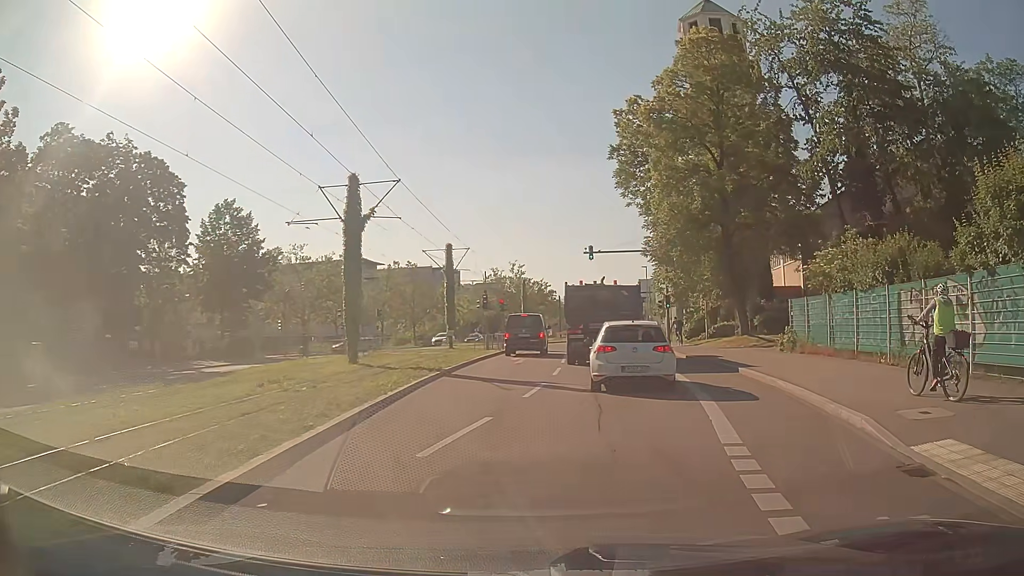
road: secondary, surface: asphalt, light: Day
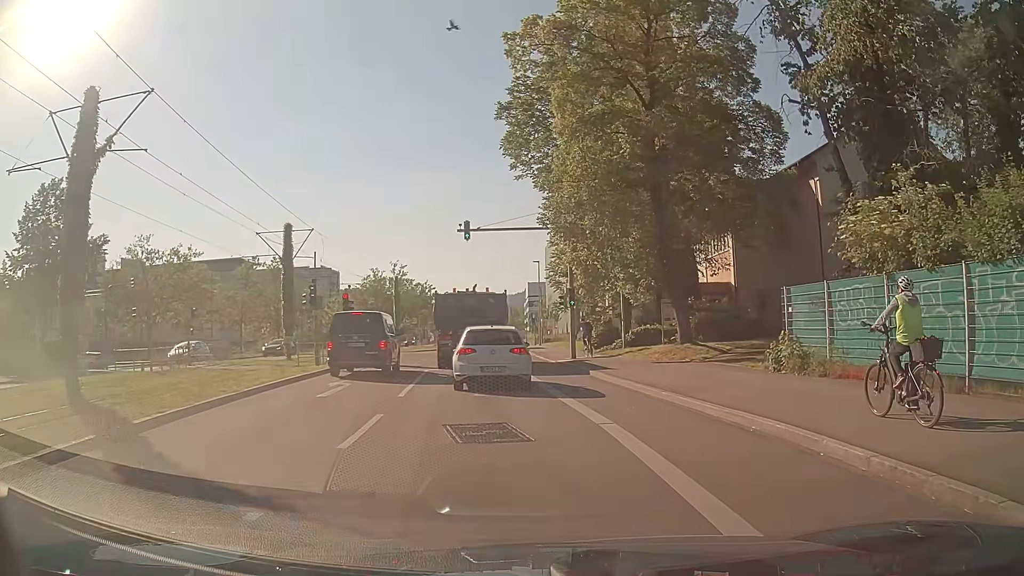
(+1.1, +11.1) m; +9°
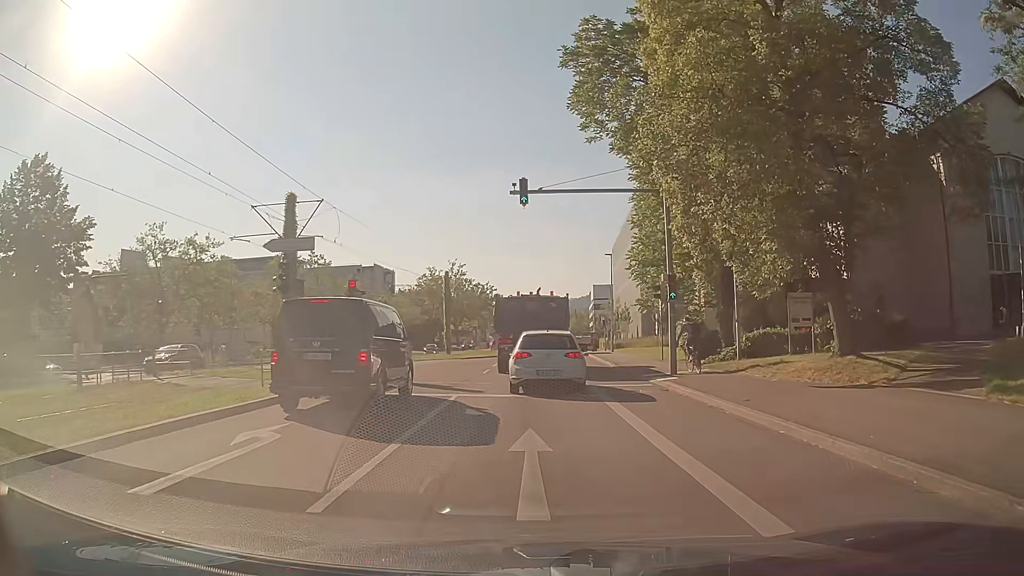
(-0.6, +9.1) m; -5°
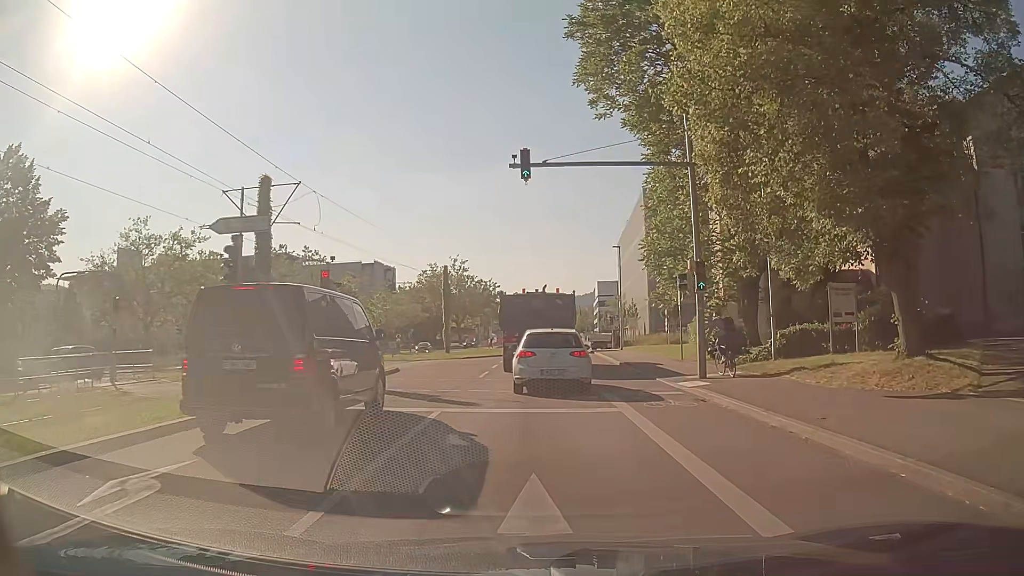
(0.0, +3.3) m; 0°
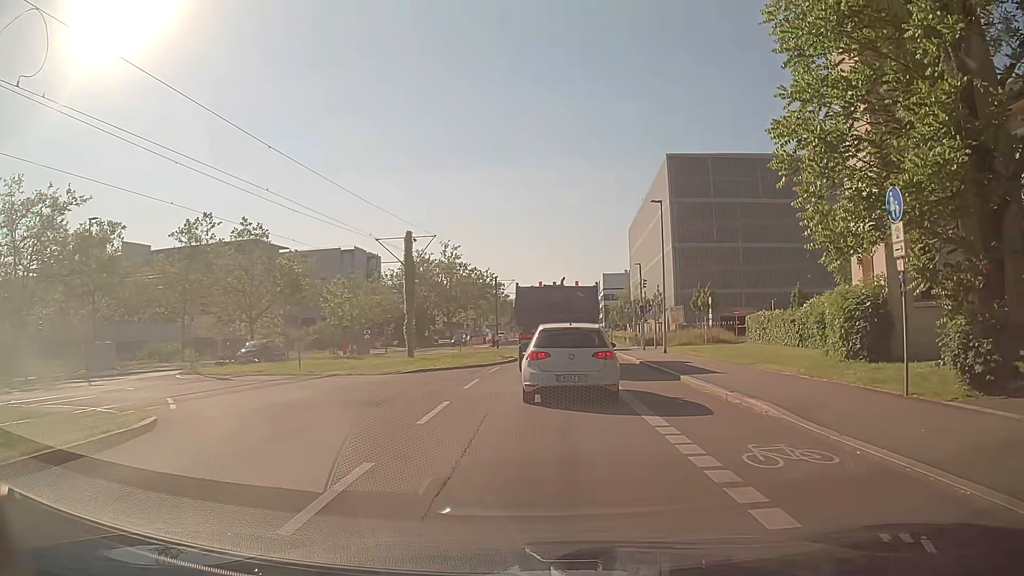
(-0.2, +17.5) m; -1°
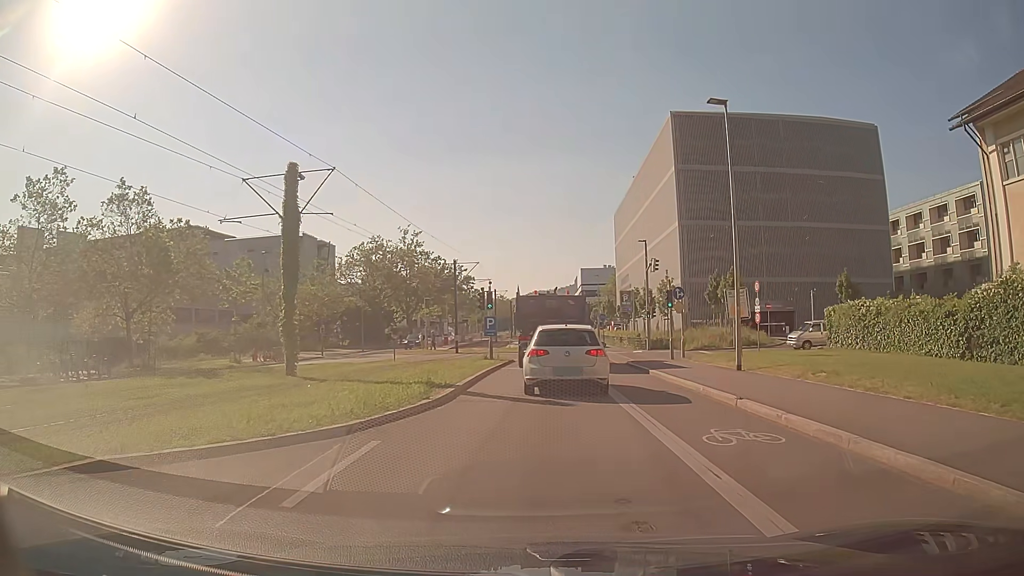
(+0.3, +16.7) m; +3°
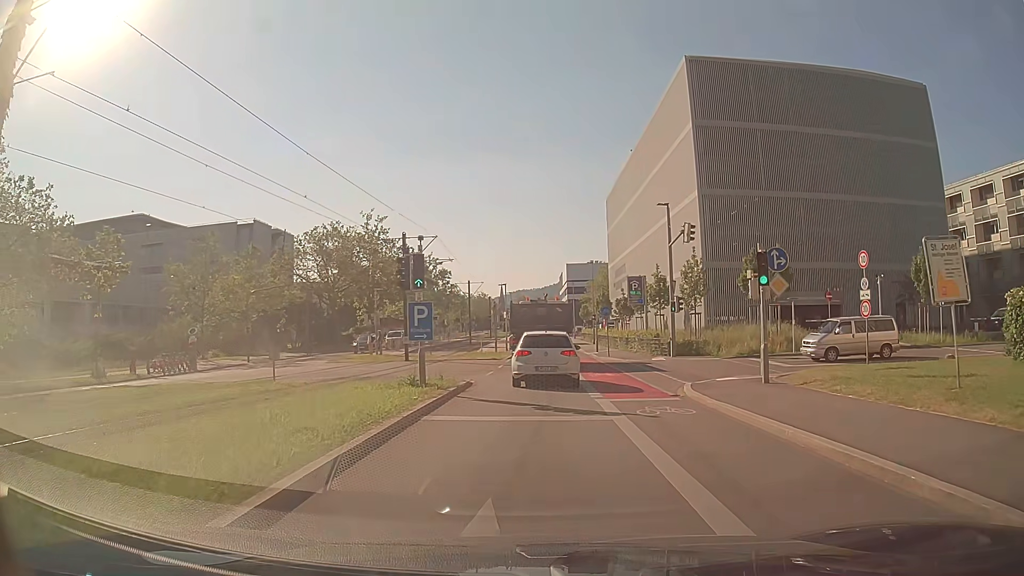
(+0.2, +14.7) m; +1°
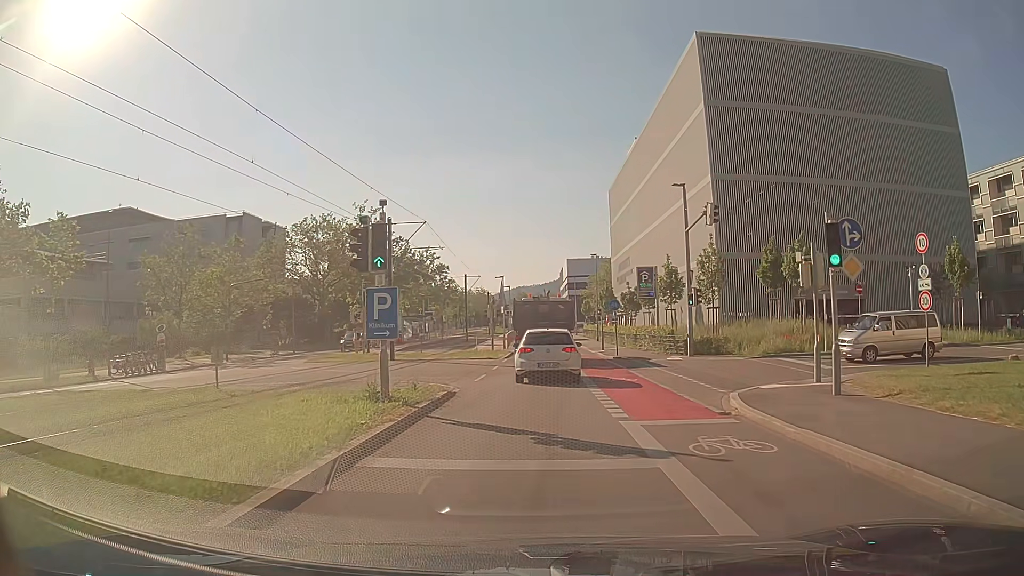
(0.0, +4.1) m; 0°
(0, +10) (0, +20) (0, +30) (0, +40) (0, +50) (0, +60) (0, +70) (0, +80) (0, +90) (0, +100) m
